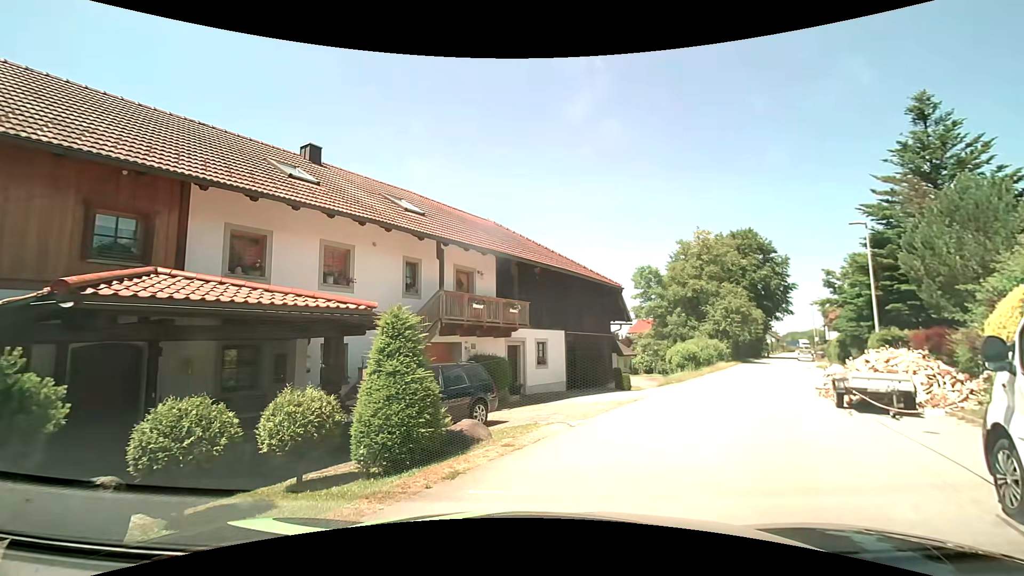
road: residential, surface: asphalt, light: Day
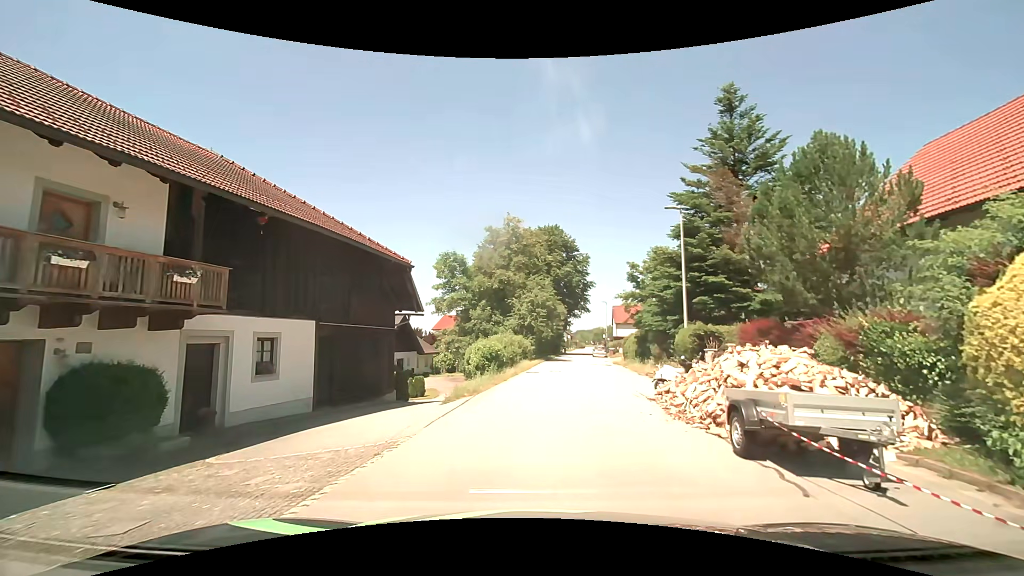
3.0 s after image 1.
(+1.8, +7.2) m; +23°
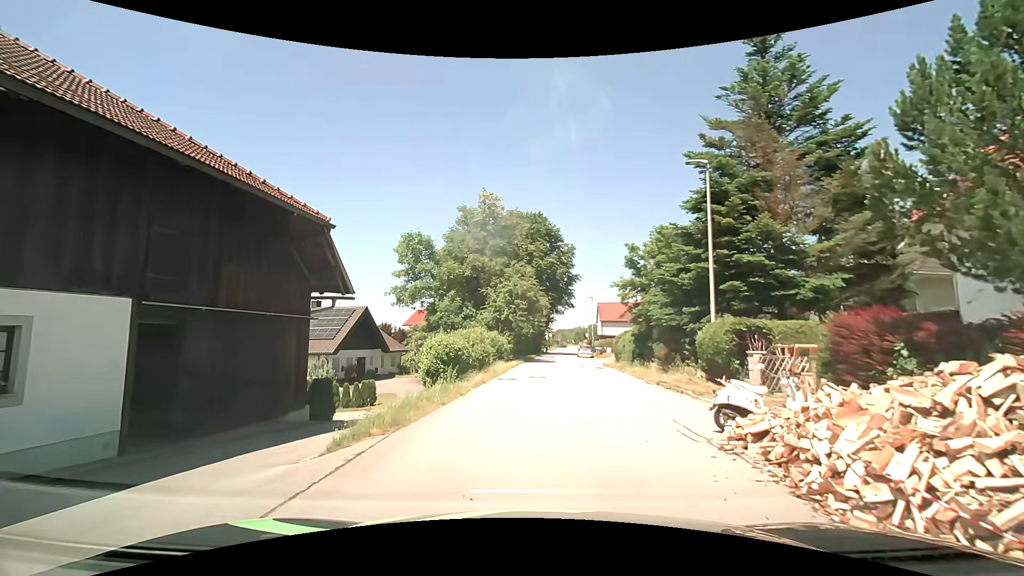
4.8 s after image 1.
(+0.2, +6.5) m; +2°
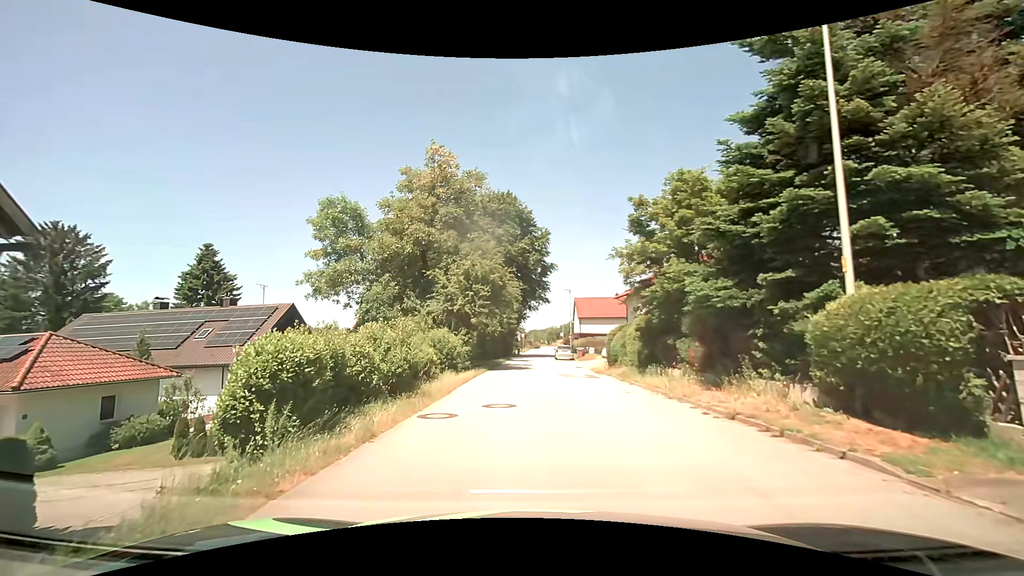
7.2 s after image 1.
(+0.3, +9.5) m; +4°
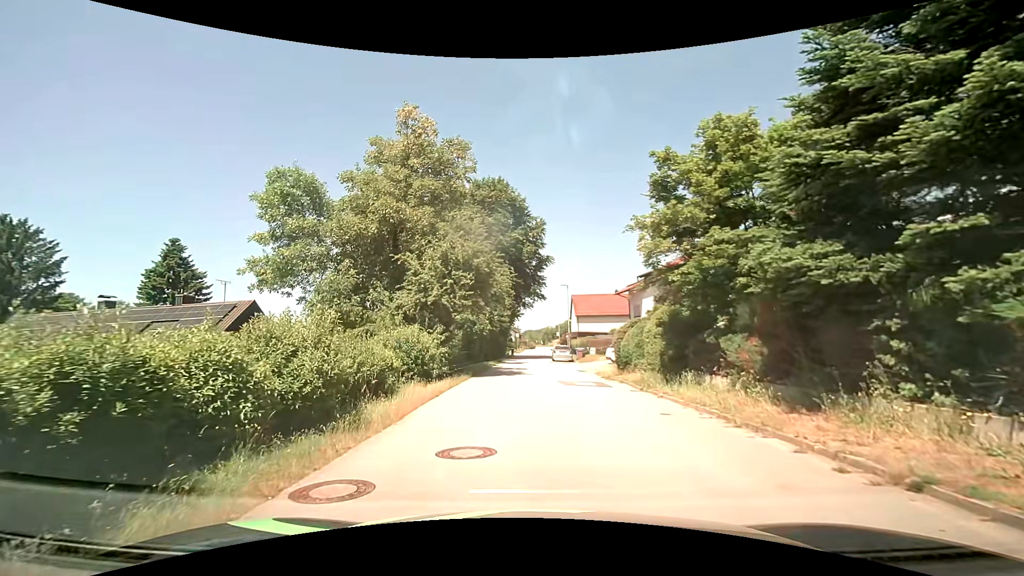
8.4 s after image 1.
(0.0, +4.8) m; +1°
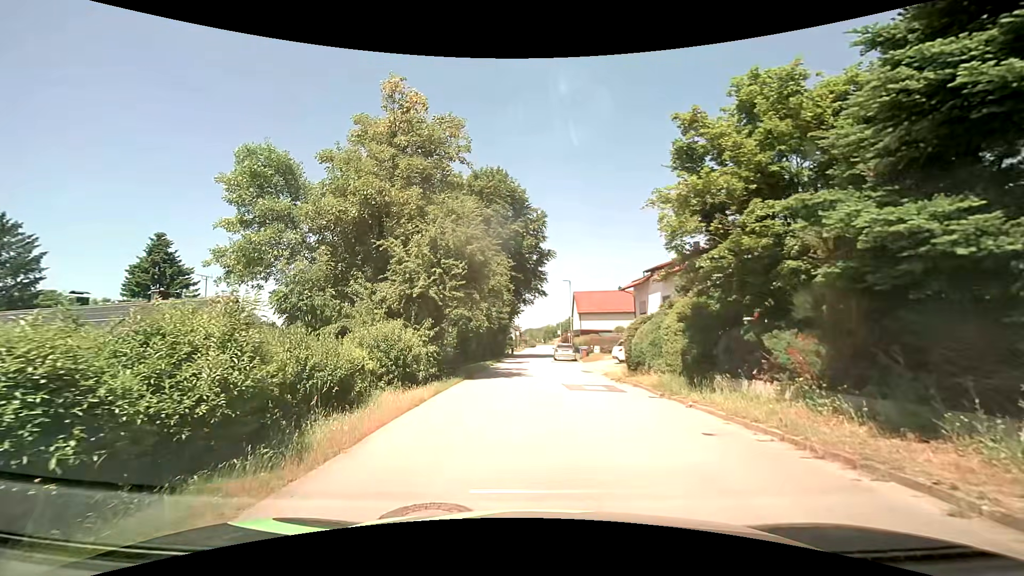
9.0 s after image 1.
(0.0, +2.5) m; -1°
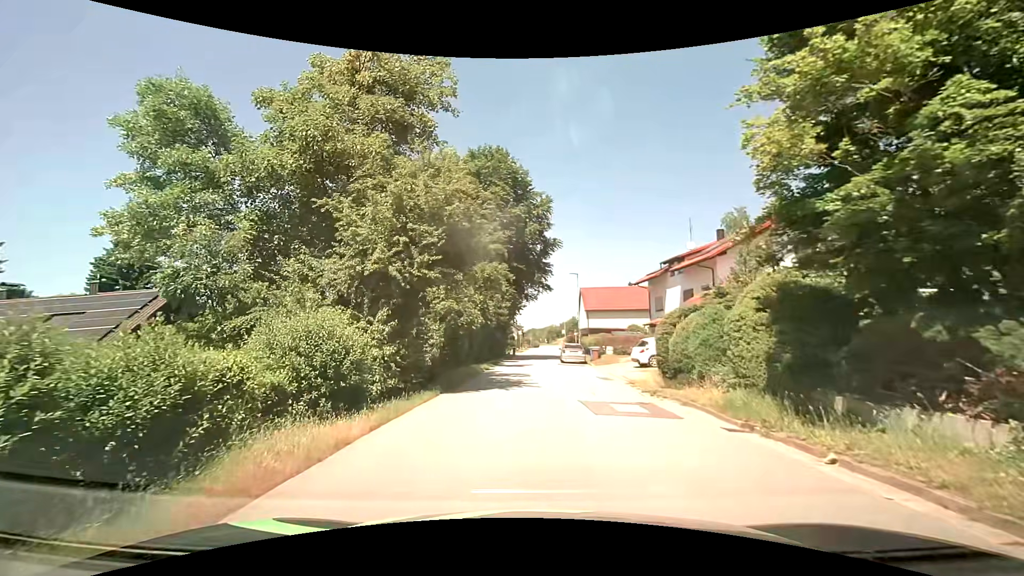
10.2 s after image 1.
(+0.1, +5.2) m; 0°
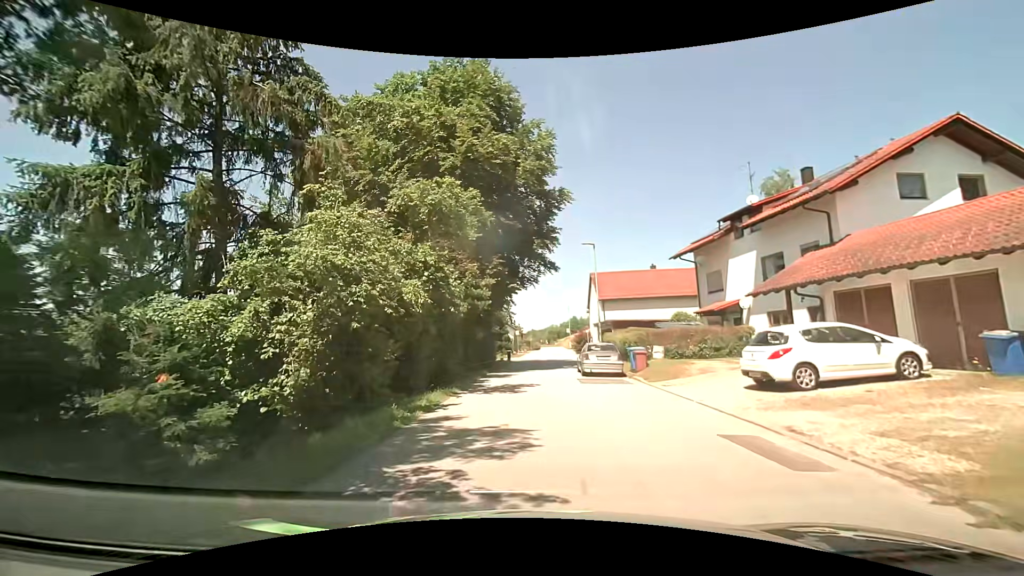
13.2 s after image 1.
(+0.1, +14.2) m; +2°
